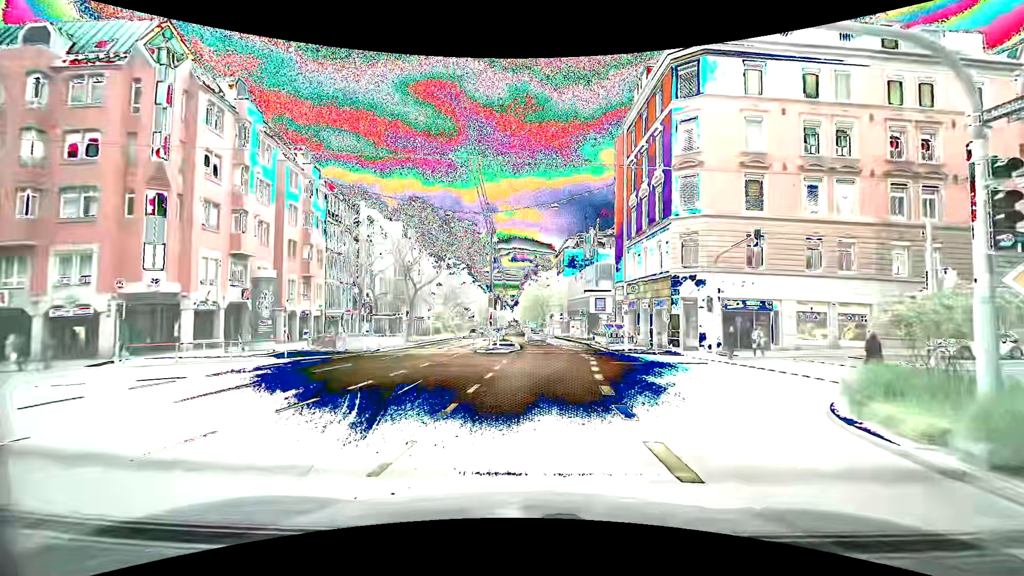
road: secondary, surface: asphalt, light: Day
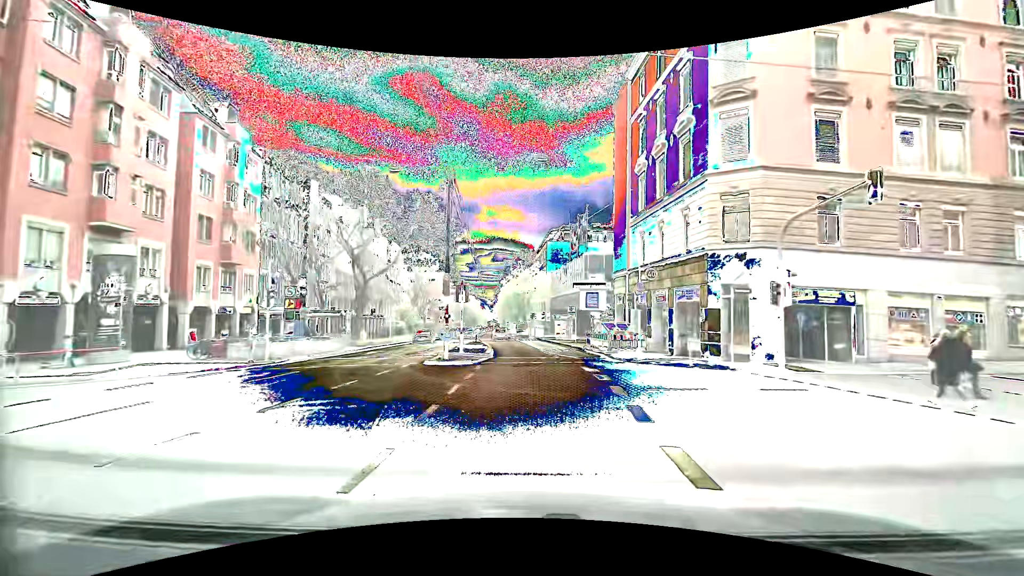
(+0.1, +10.1) m; +1°
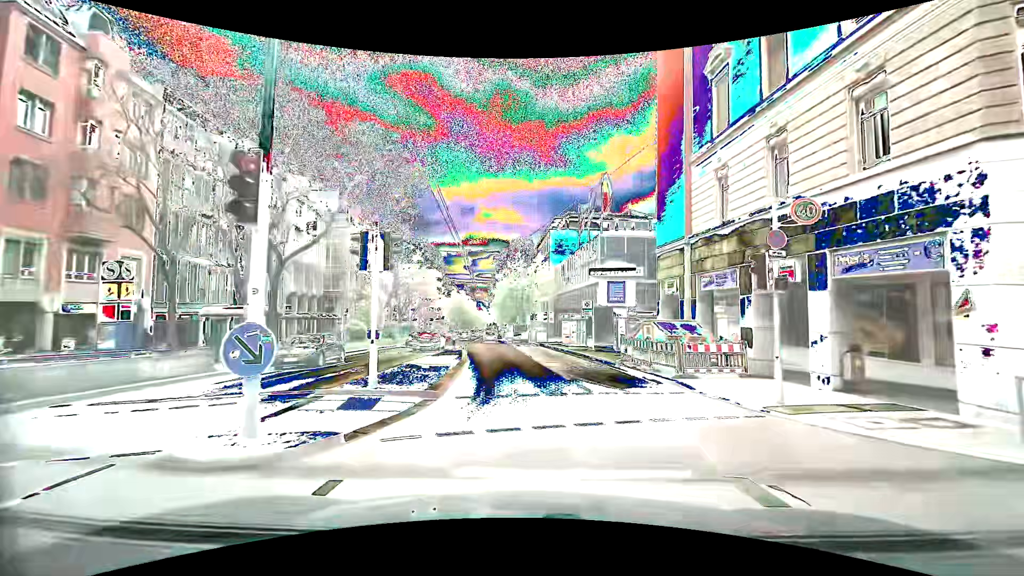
(-0.2, +13.4) m; -2°
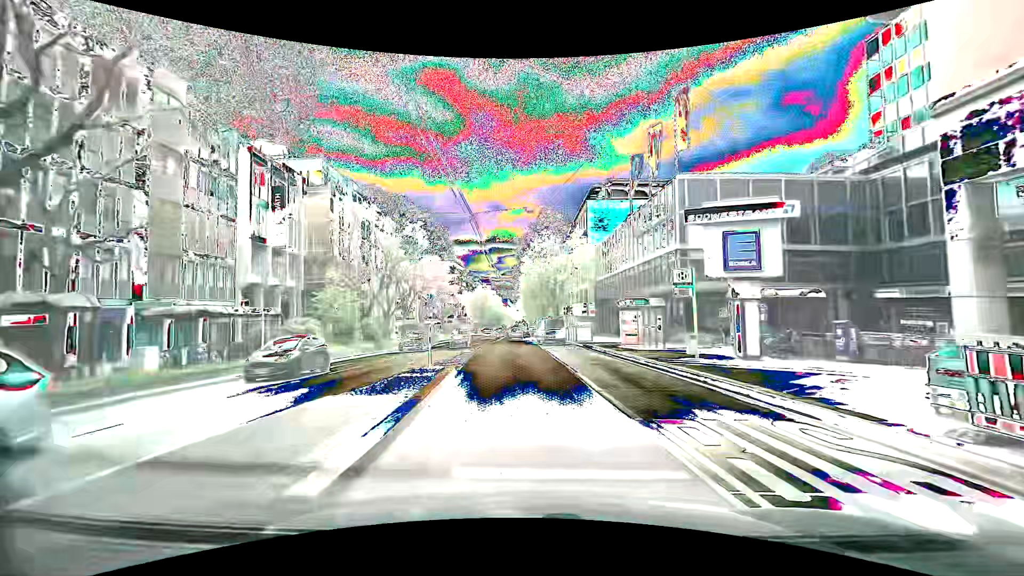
(-0.4, +15.8) m; -1°
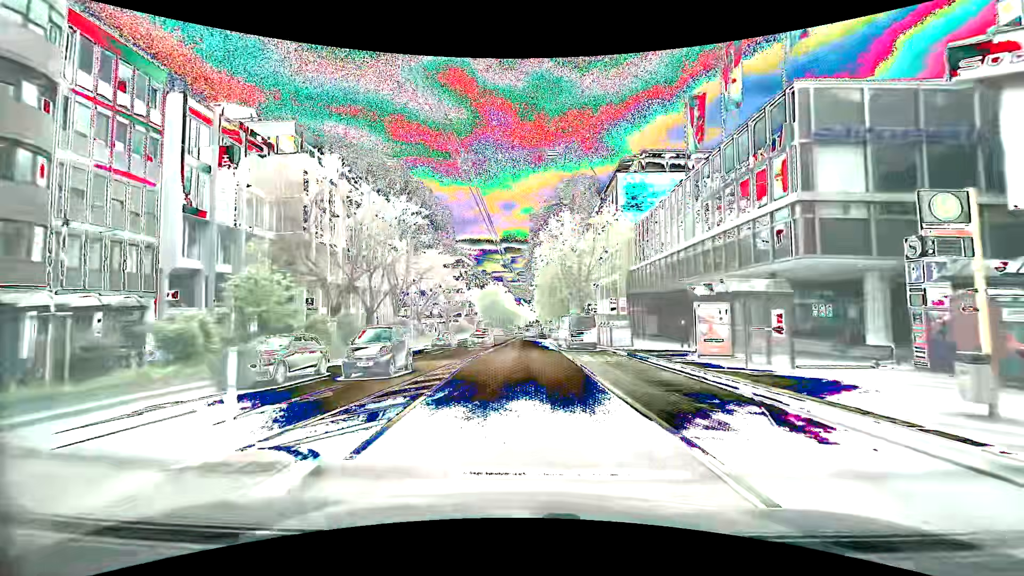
(-0.1, +11.2) m; 0°
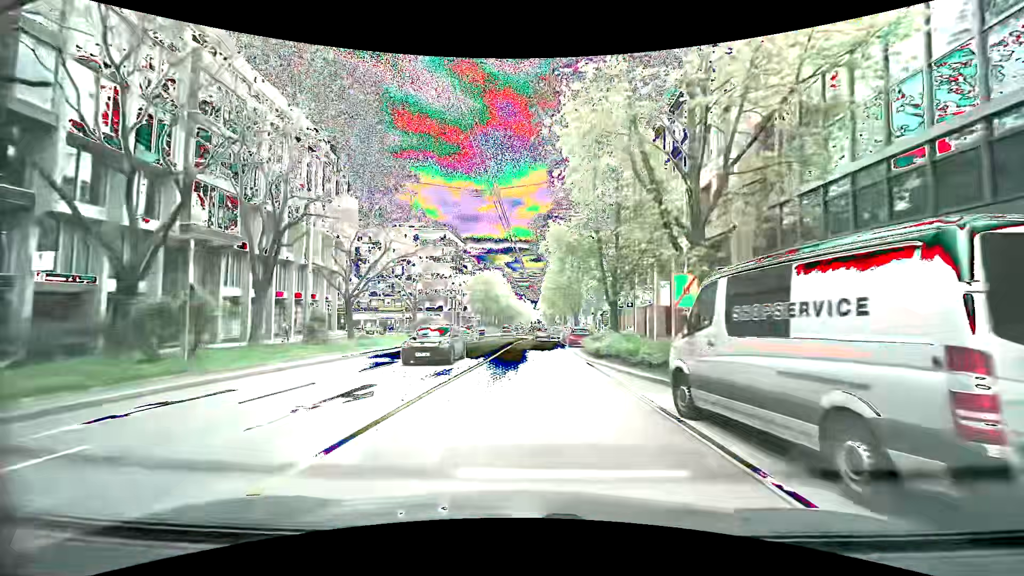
(-0.9, +27.9) m; -2°
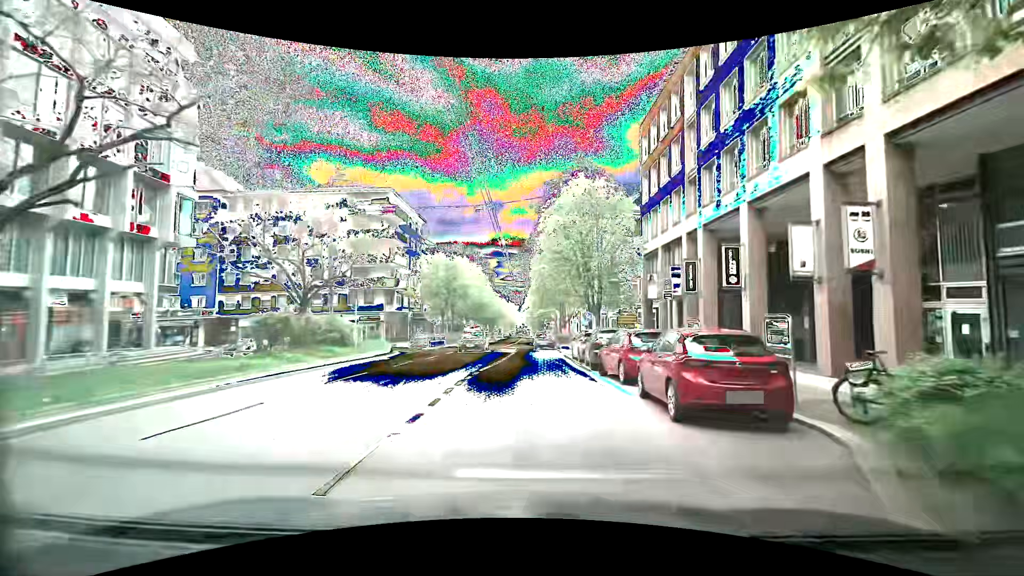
(+0.2, +27.0) m; 0°
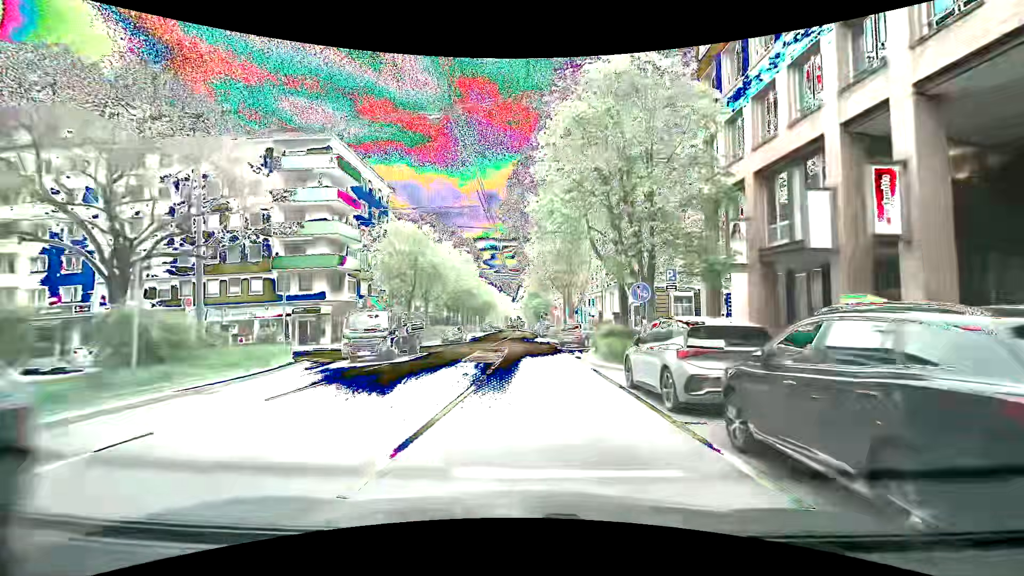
(+0.4, +15.1) m; +2°
